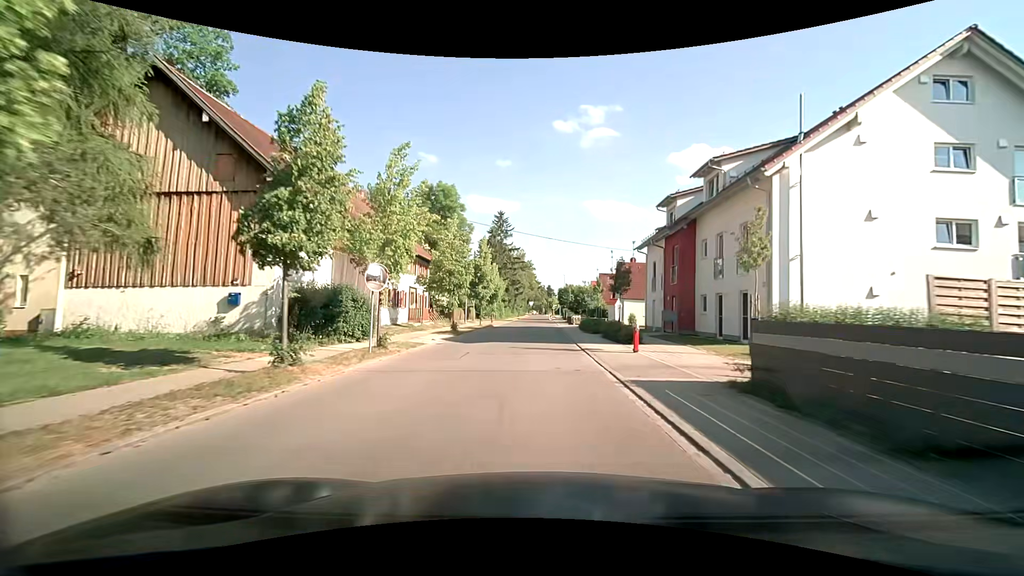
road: tertiary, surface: asphalt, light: Day
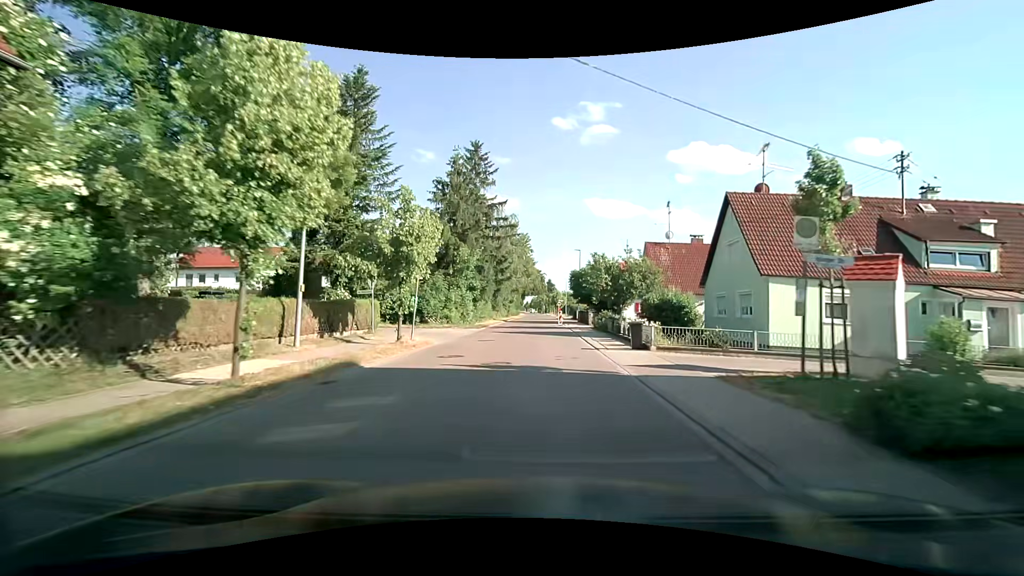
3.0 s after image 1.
(-0.1, +35.5) m; 0°
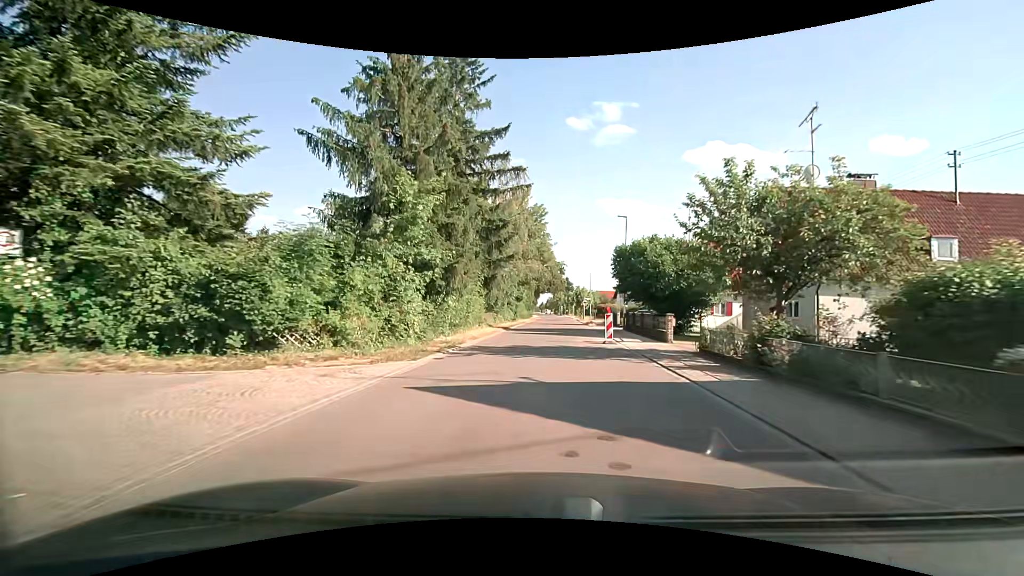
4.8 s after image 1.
(-0.4, +21.2) m; -2°
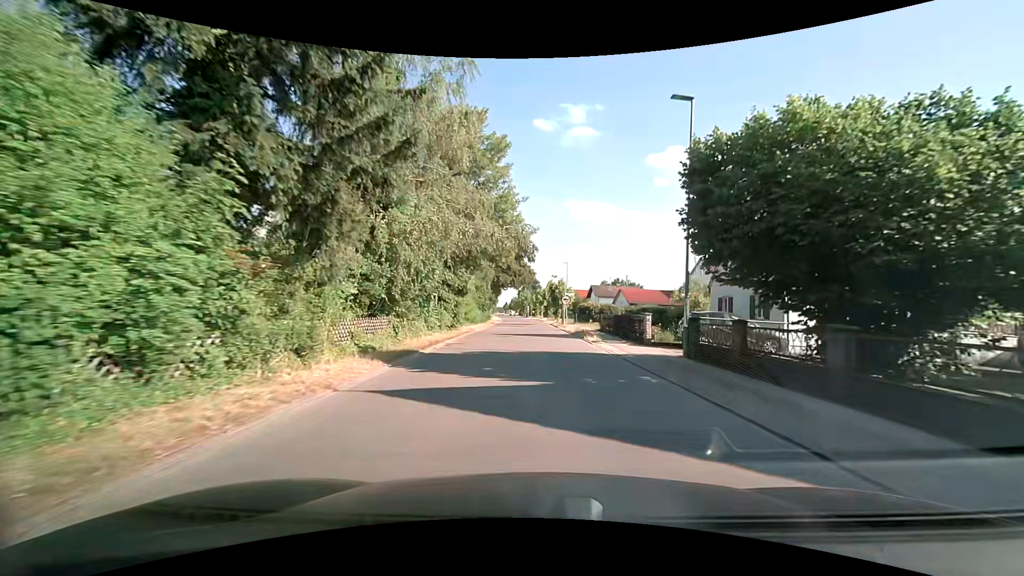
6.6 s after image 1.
(+0.4, +21.2) m; +4°
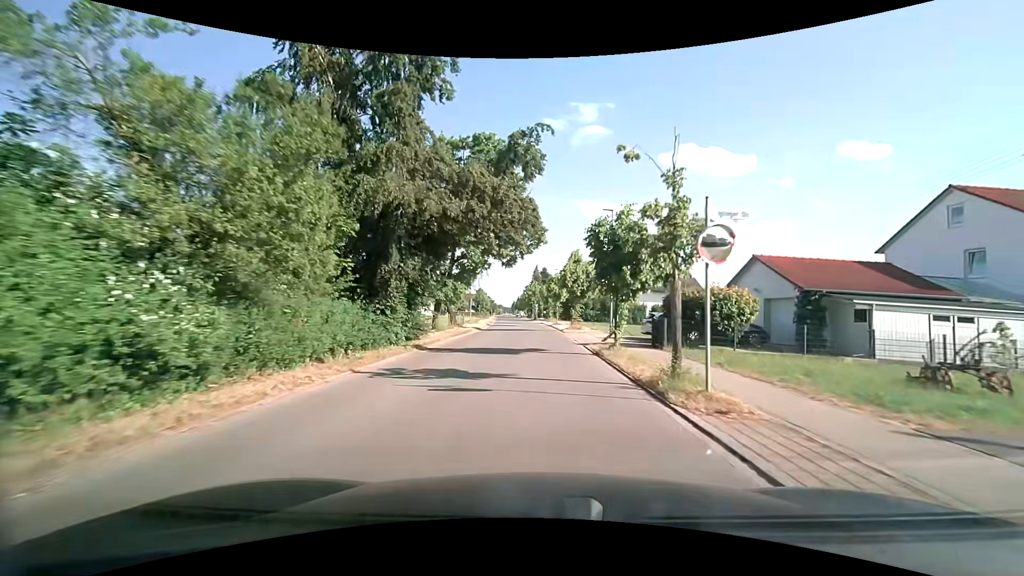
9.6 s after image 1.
(+0.2, +35.8) m; -1°
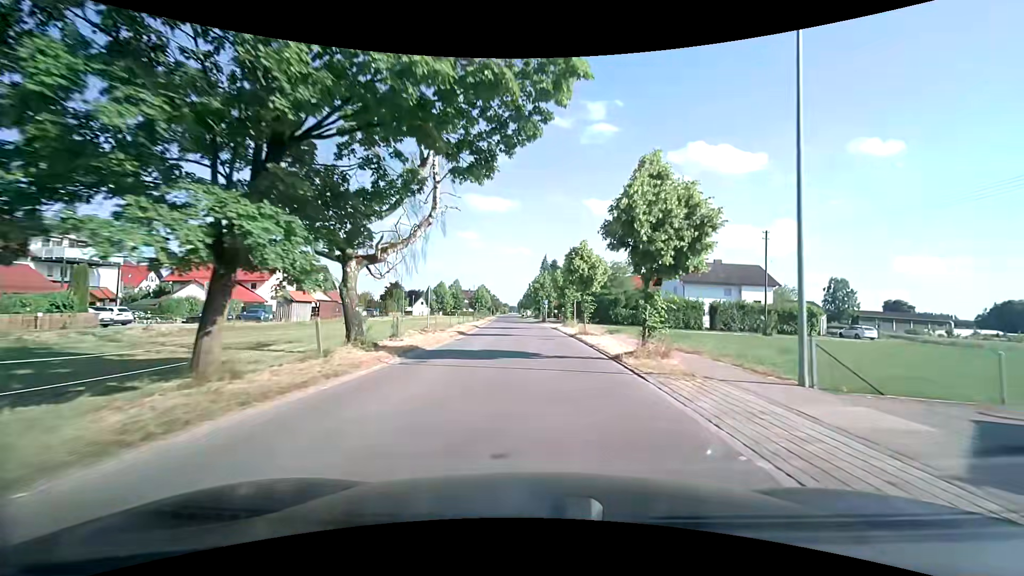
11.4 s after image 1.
(-0.2, +22.8) m; -1°
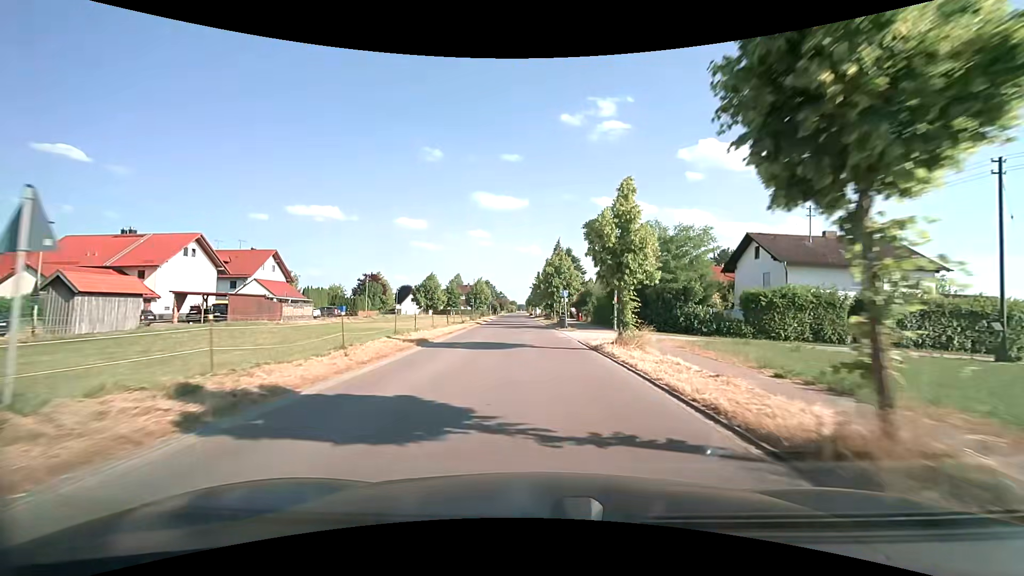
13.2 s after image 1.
(-0.2, +22.9) m; 0°
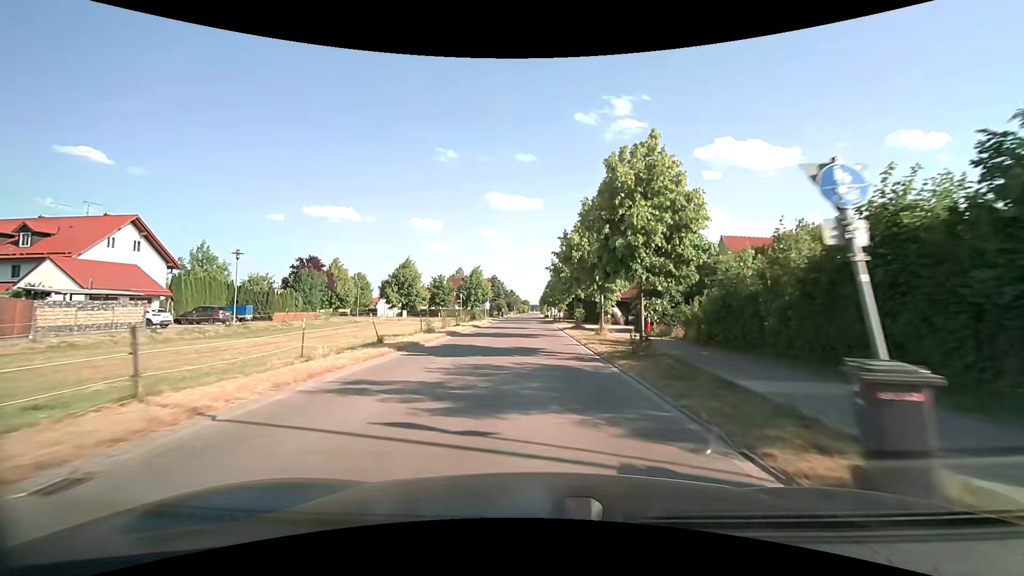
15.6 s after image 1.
(-0.9, +30.2) m; -2°
(0, +10) (0, +20) (0, +30) (0, +40) (0, +50) (0, +60) (-1, +70) (-1, +80) (-1, +90) (-1, +100) m
